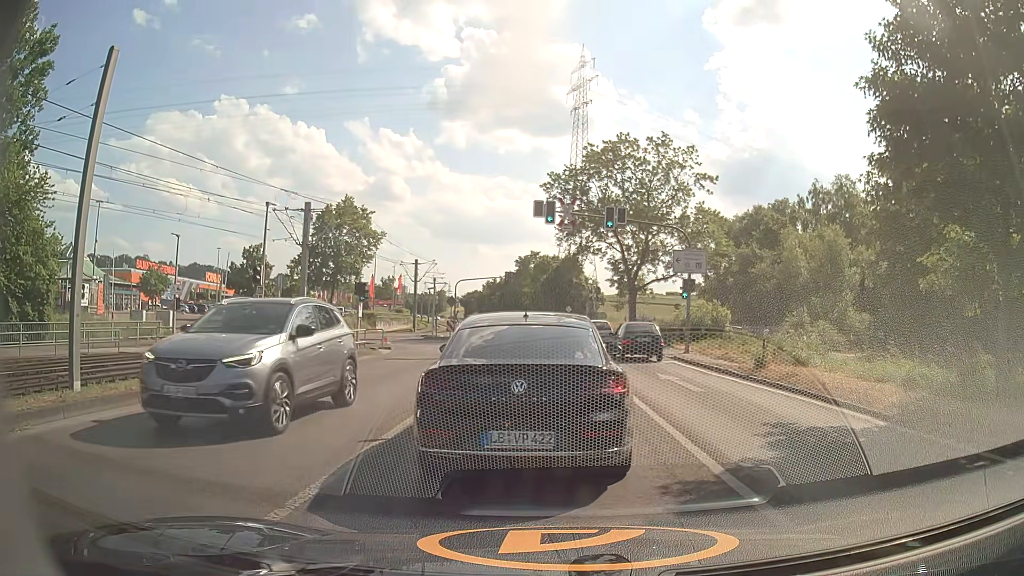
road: secondary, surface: asphalt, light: Day
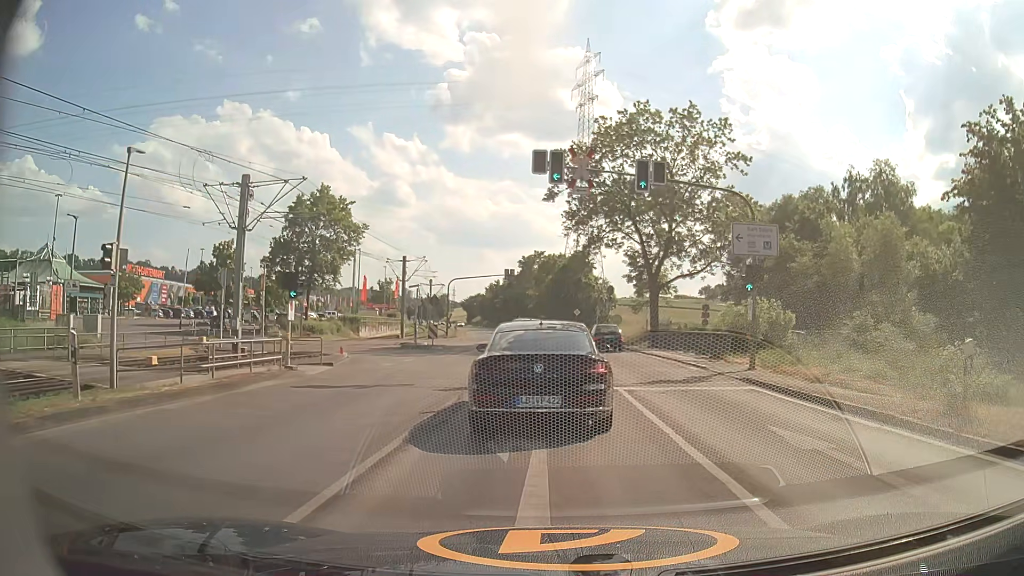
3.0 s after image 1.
(+0.2, +9.3) m; +1°
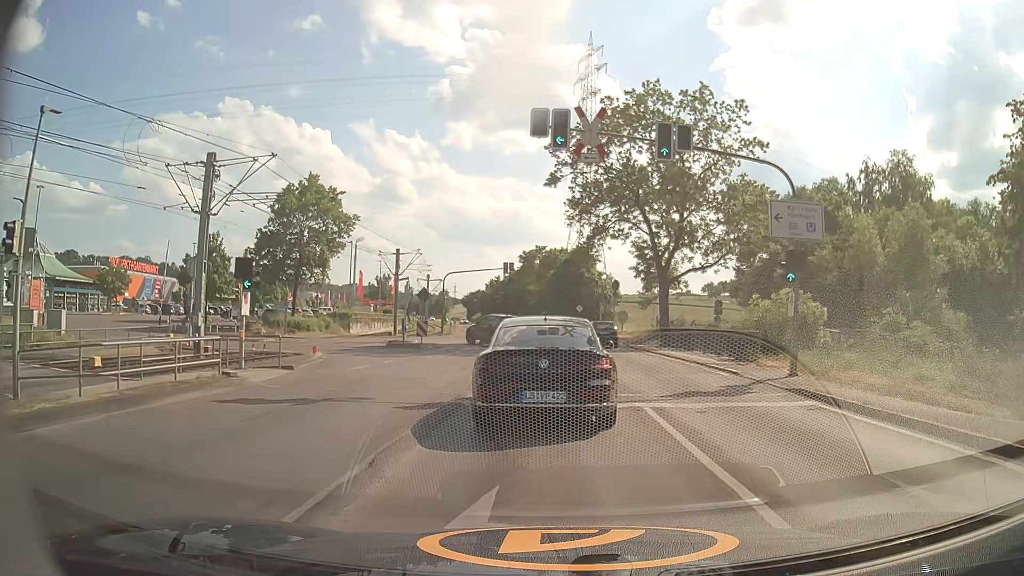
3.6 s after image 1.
(0.0, +3.5) m; 0°
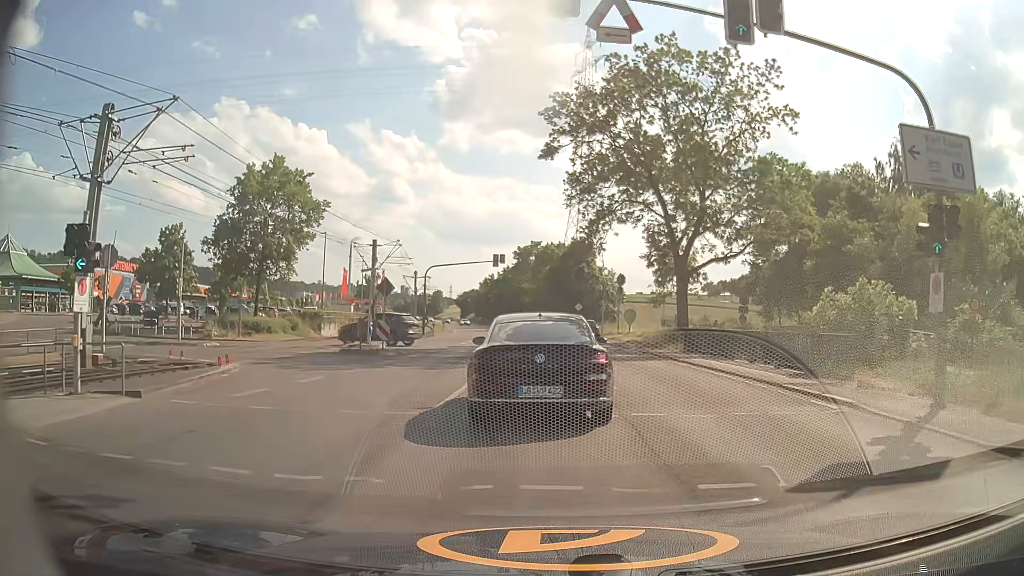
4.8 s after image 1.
(+0.1, +7.1) m; +1°
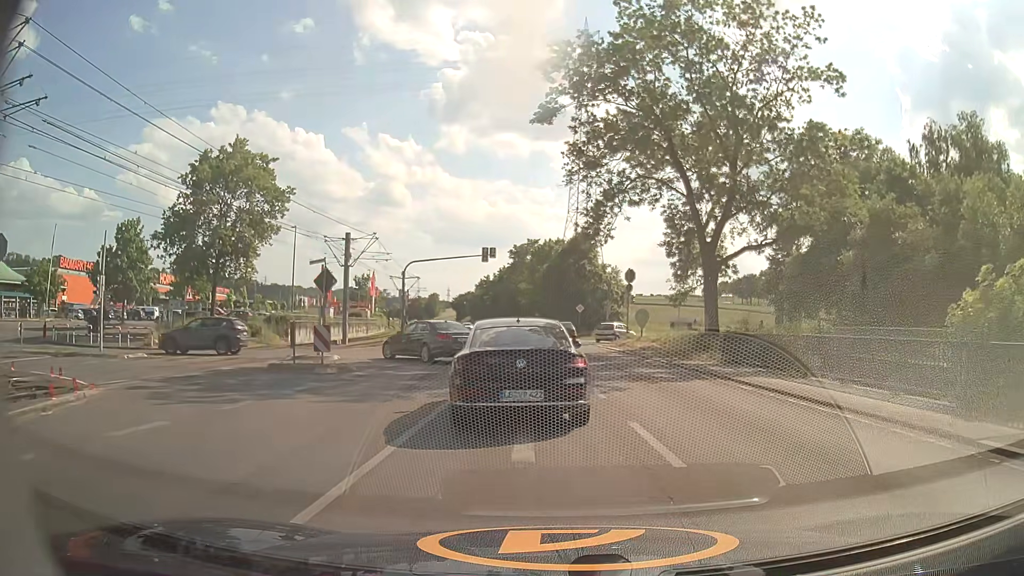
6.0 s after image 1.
(0.0, +6.9) m; +1°
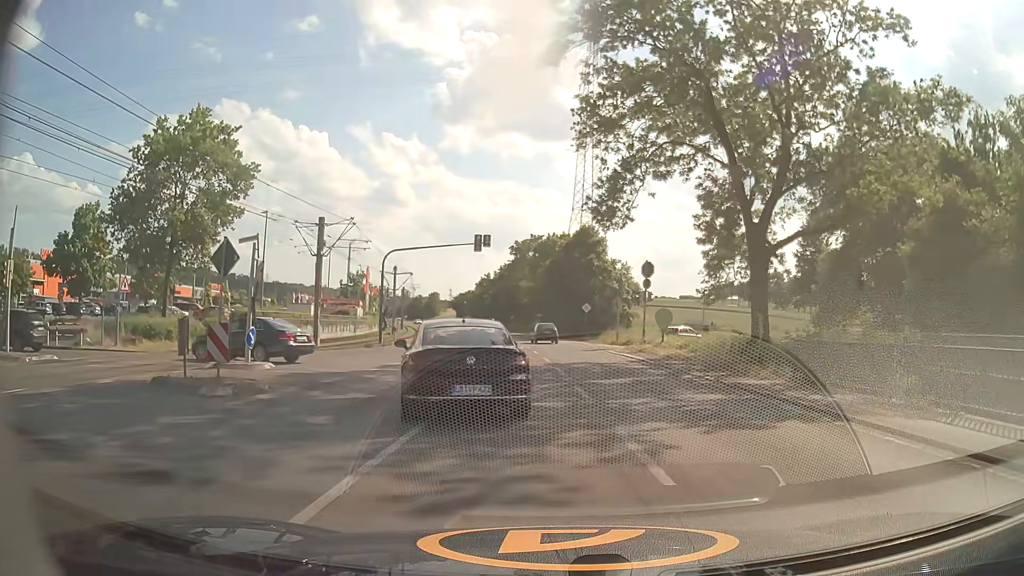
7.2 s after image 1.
(-0.1, +6.6) m; -1°
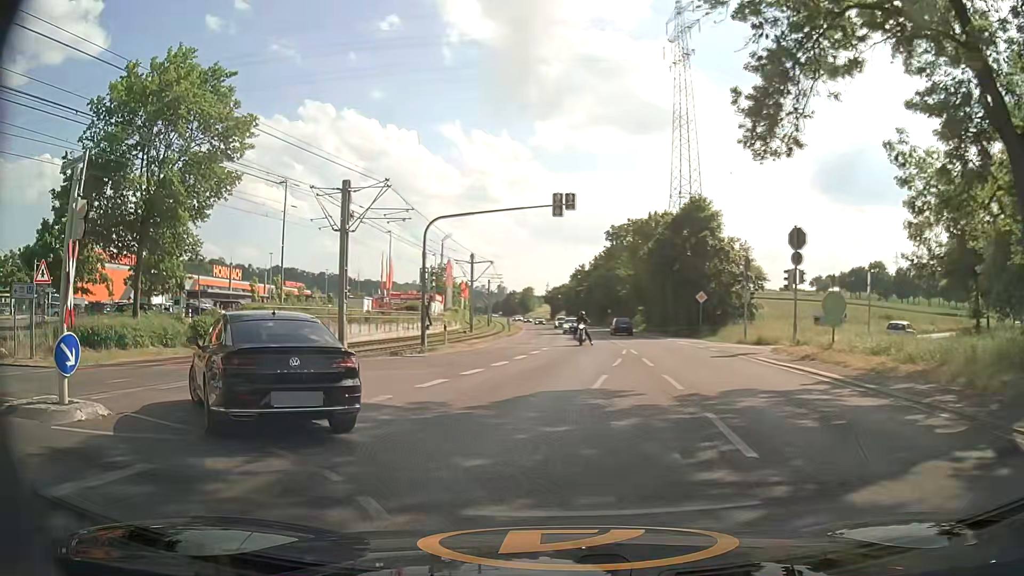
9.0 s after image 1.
(-0.2, +11.3) m; -7°
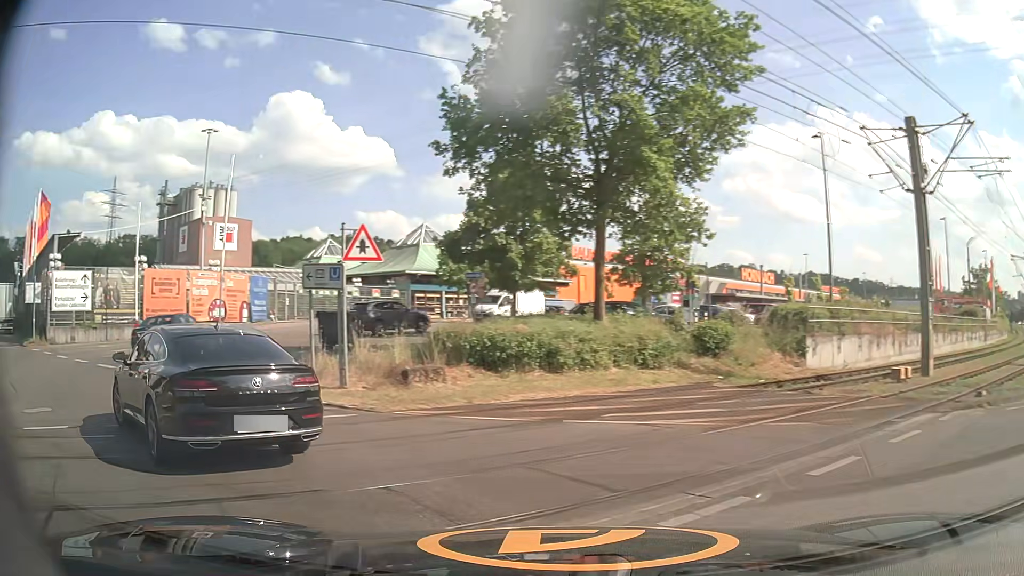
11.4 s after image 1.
(-3.5, +10.1) m; -48°
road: service
